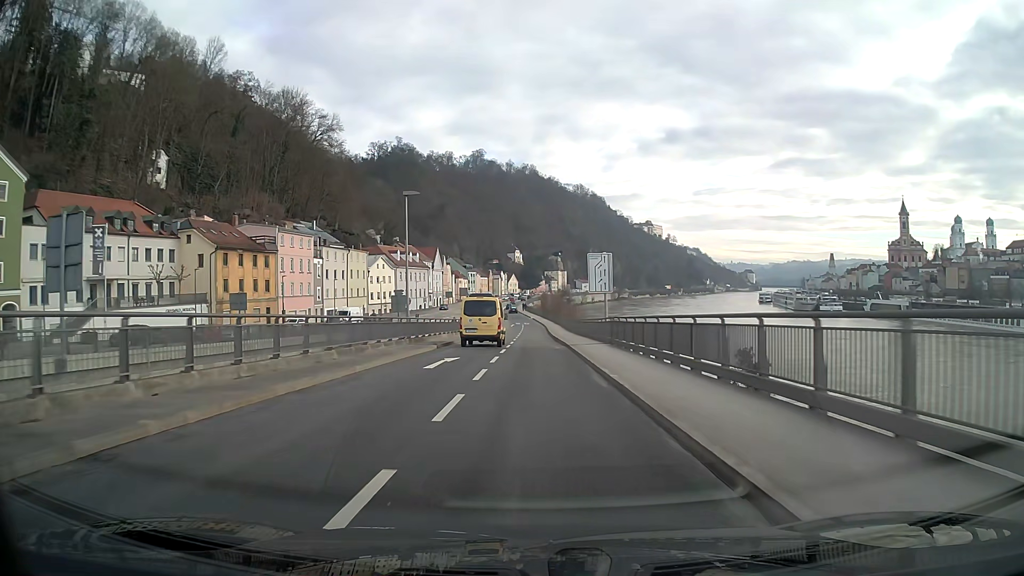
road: primary_link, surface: asphalt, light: Day
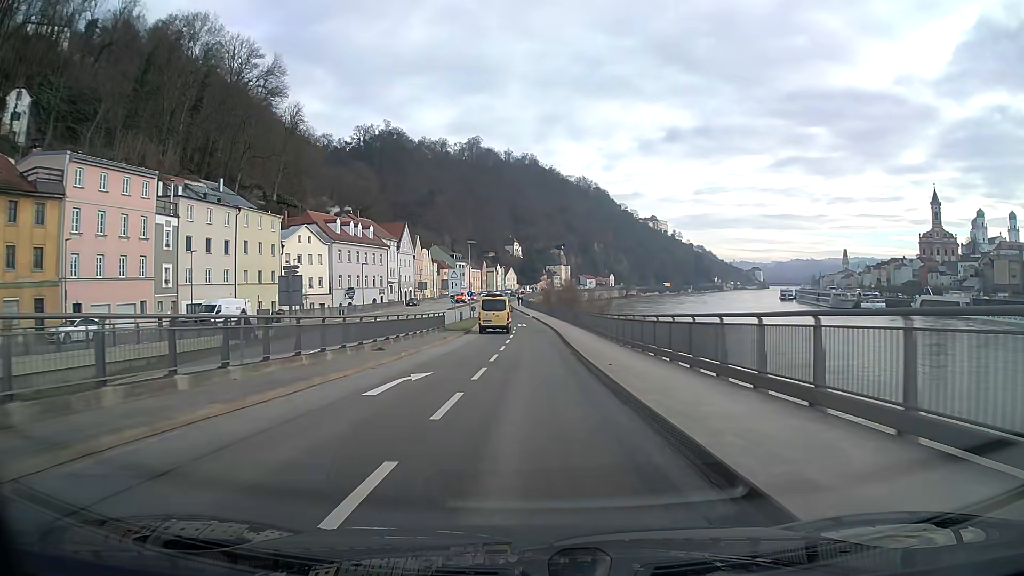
(0.0, +41.8) m; 0°
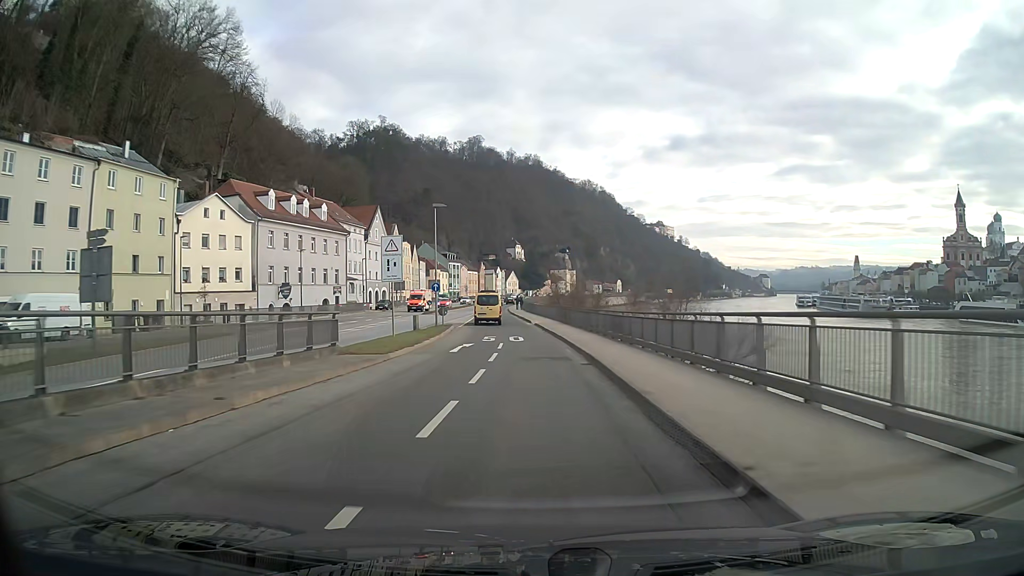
(0.0, +25.4) m; 0°
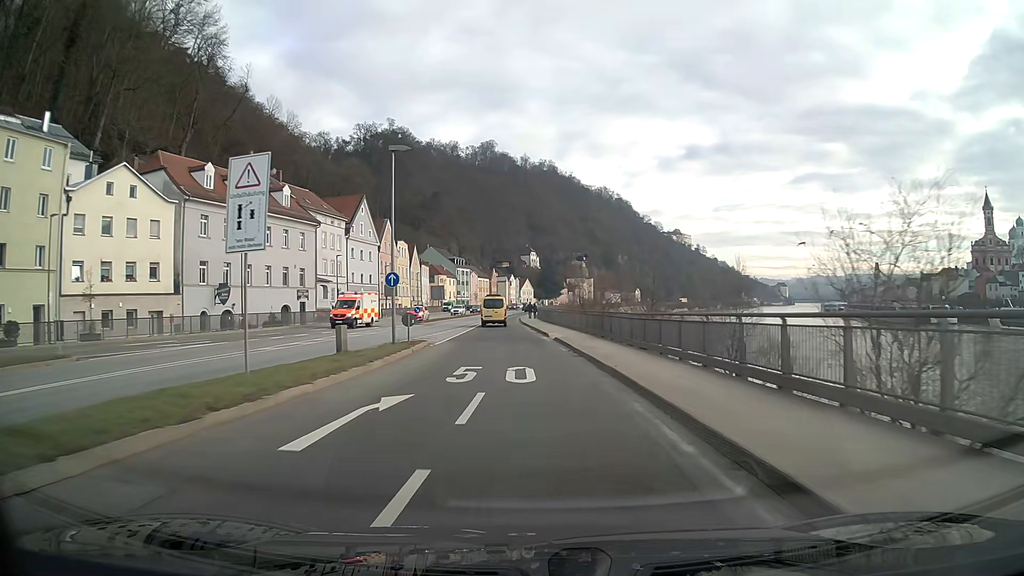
(-0.2, +16.9) m; -2°
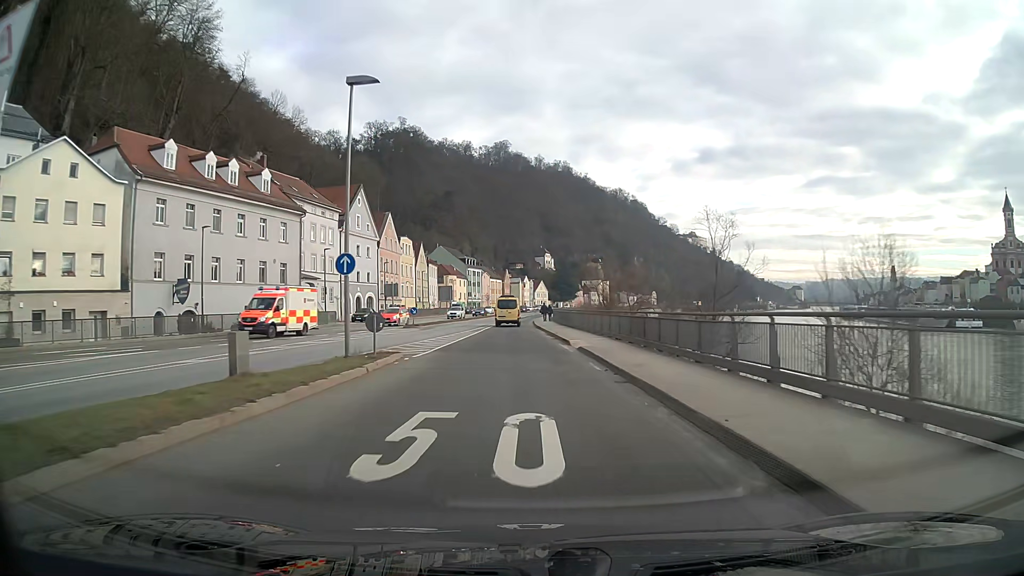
(-0.1, +8.4) m; -1°
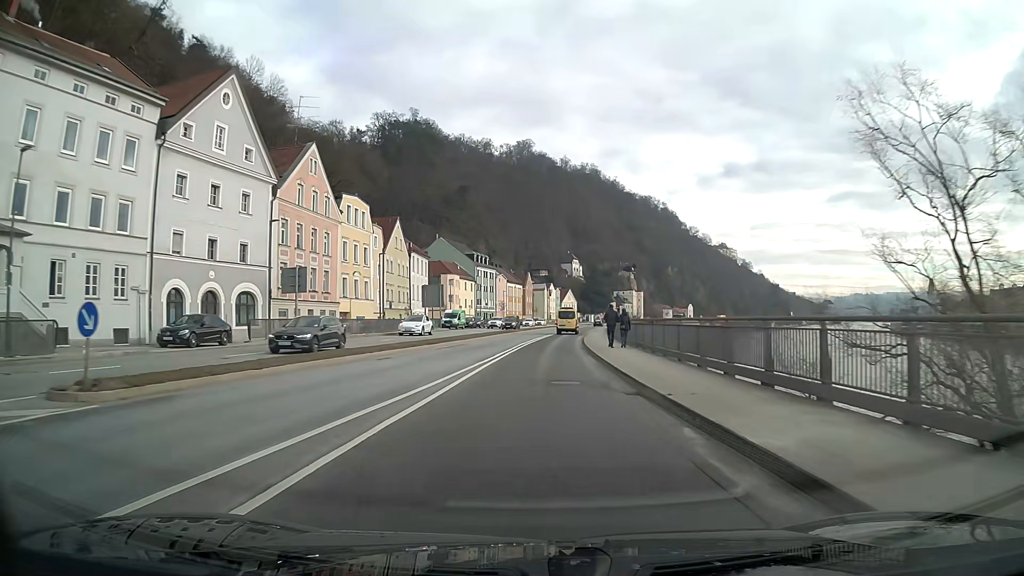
(-1.0, +41.4) m; -1°
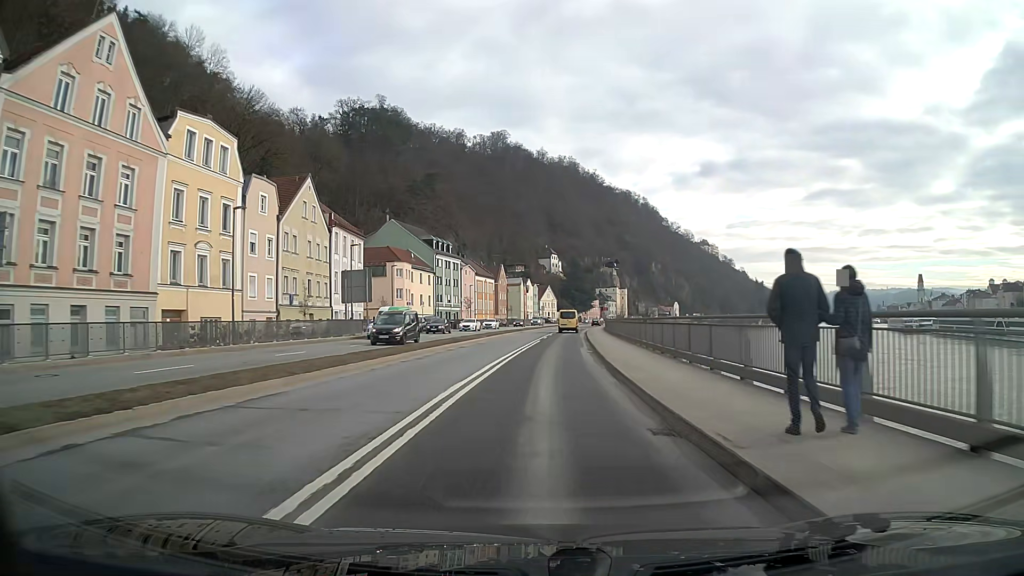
(+0.4, +24.6) m; +2°
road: primary
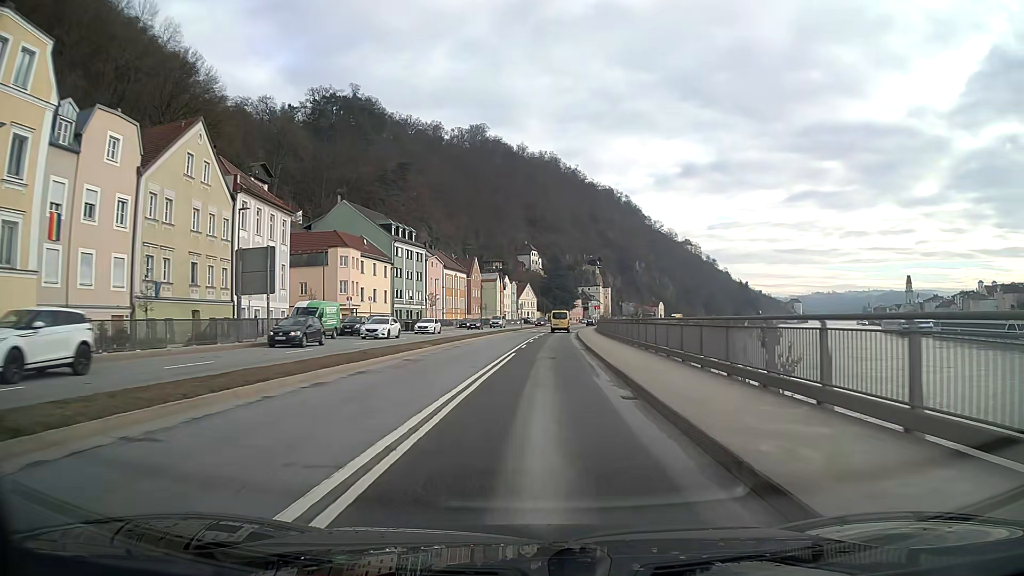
(+0.2, +16.5) m; +2°
